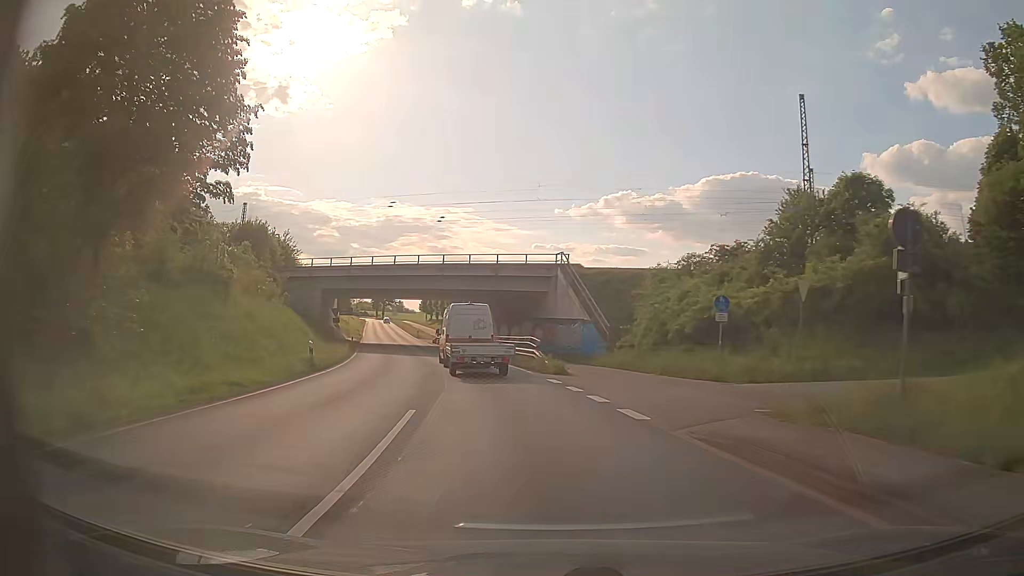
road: secondary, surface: asphalt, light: Day
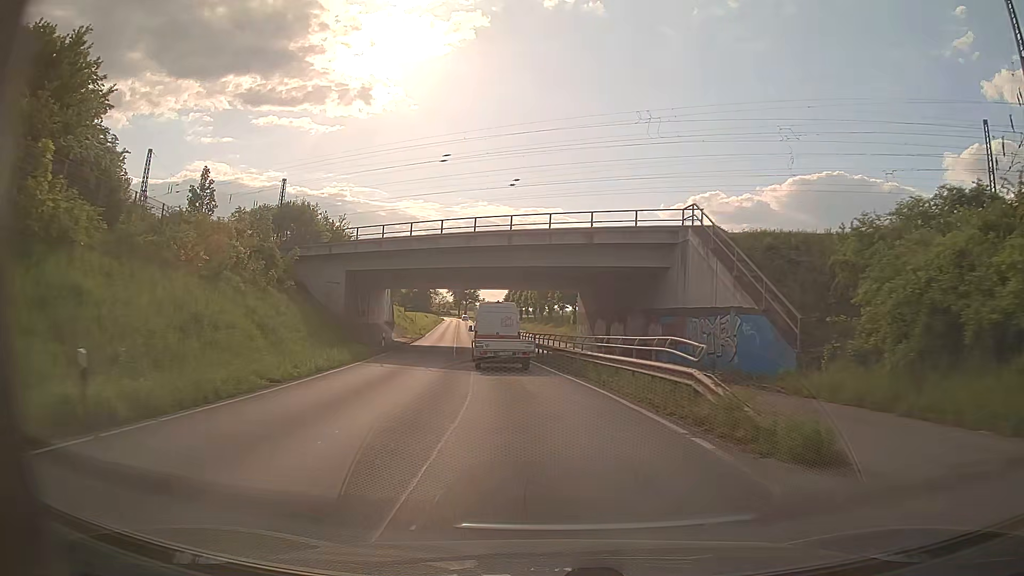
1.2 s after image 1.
(-1.4, +17.1) m; -8°
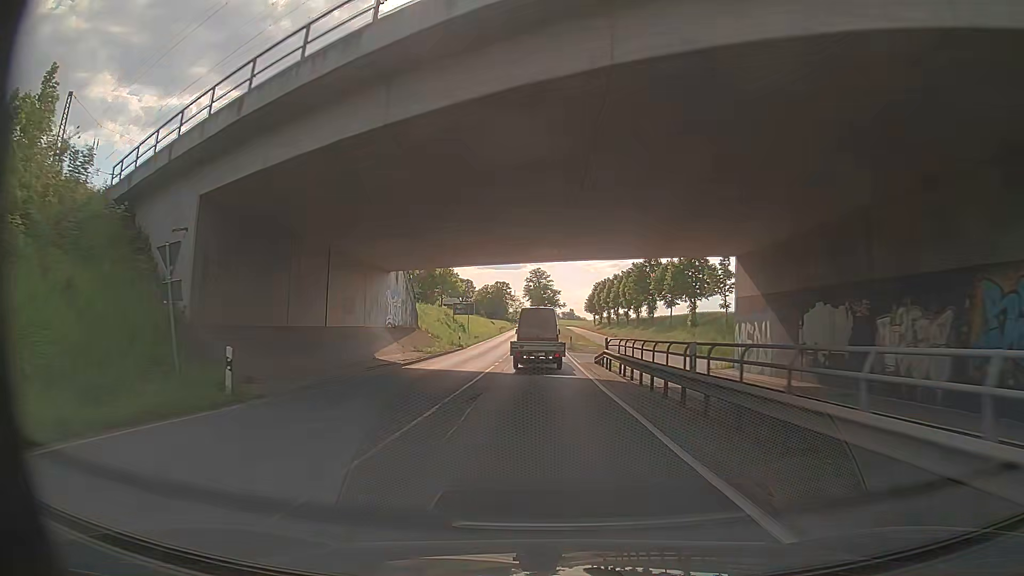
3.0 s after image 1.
(-1.9, +27.7) m; -8°
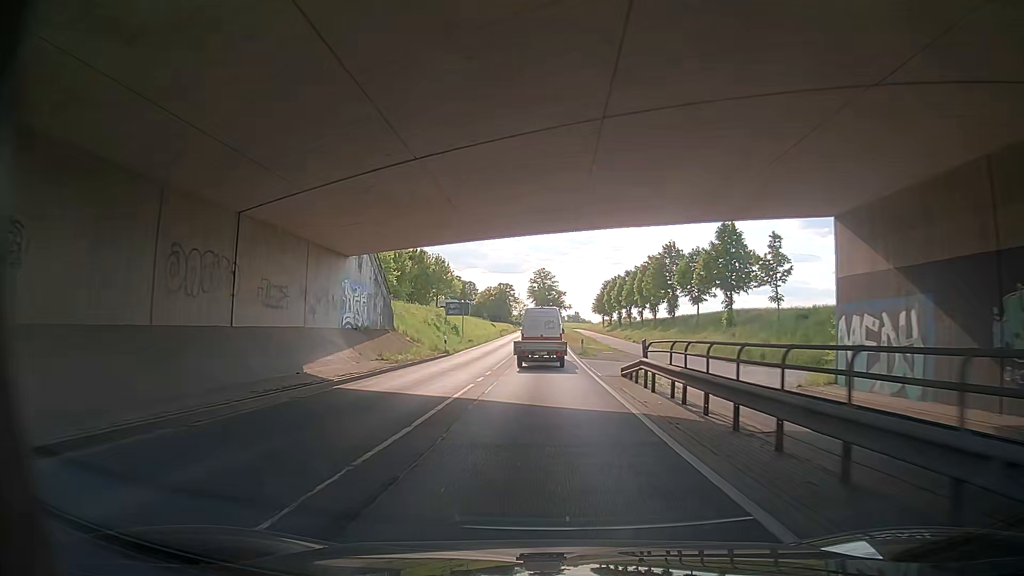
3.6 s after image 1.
(-0.1, +9.8) m; -1°
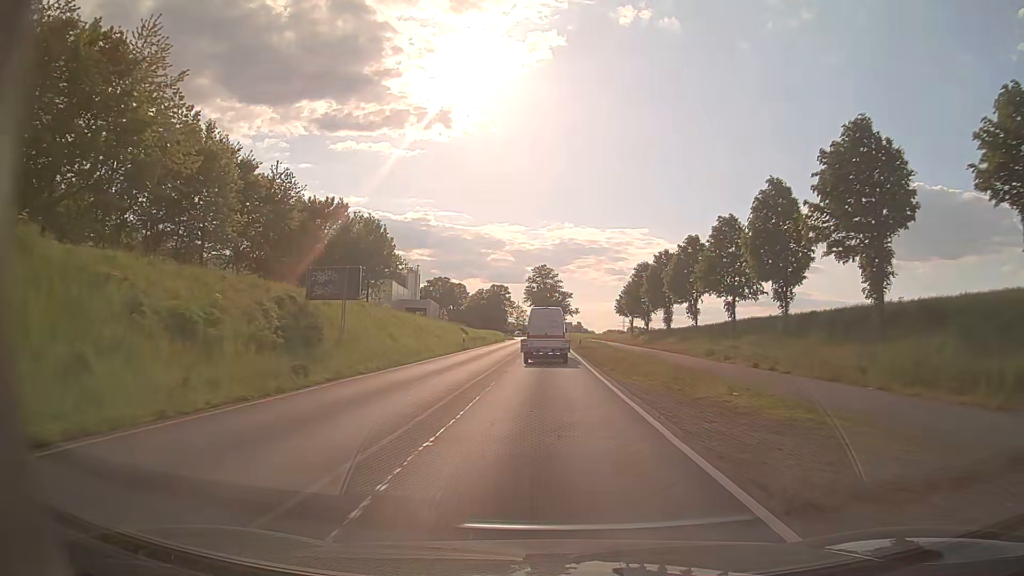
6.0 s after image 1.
(+0.9, +42.1) m; +1°
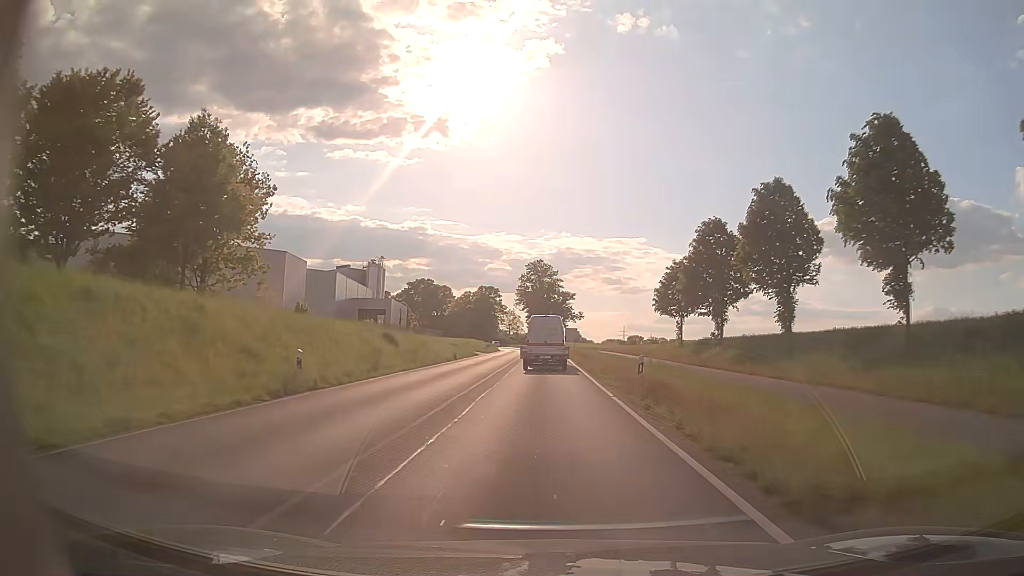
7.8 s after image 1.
(+0.2, +33.8) m; +1°
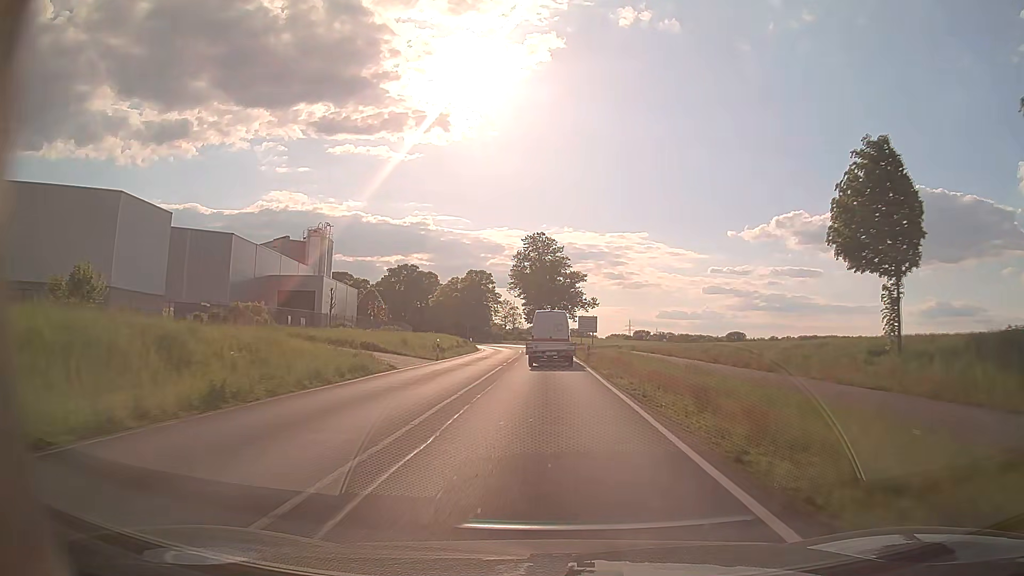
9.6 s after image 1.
(-0.2, +34.4) m; 0°
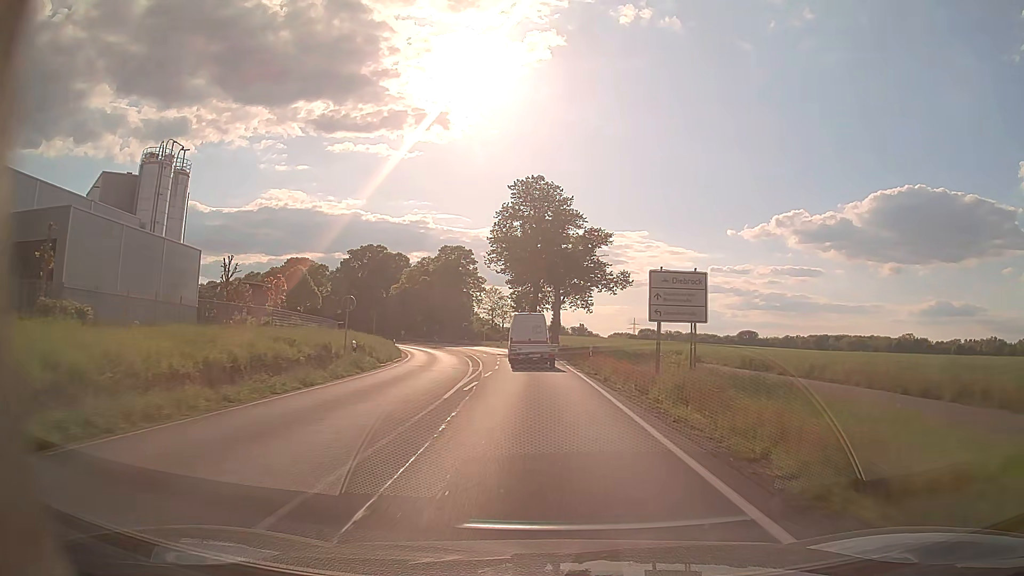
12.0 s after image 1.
(0.0, +43.4) m; 0°
(0, +10) (0, +20) (-1, +30) (-1, +40) (-2, +50) (-3, +60) (-5, +70) (-7, +79) (-10, +89) (-14, +98) m
